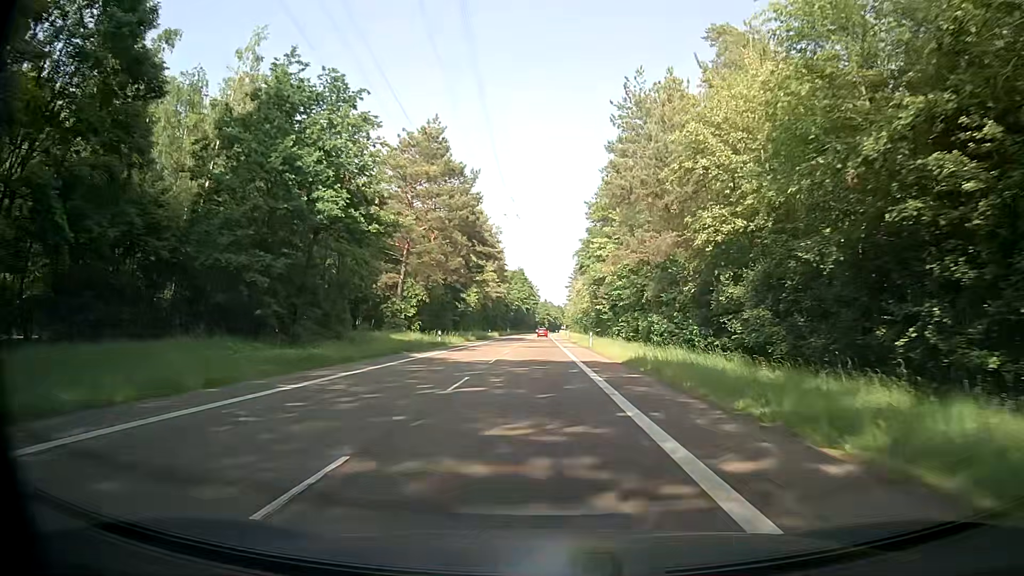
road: secondary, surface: asphalt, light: Day
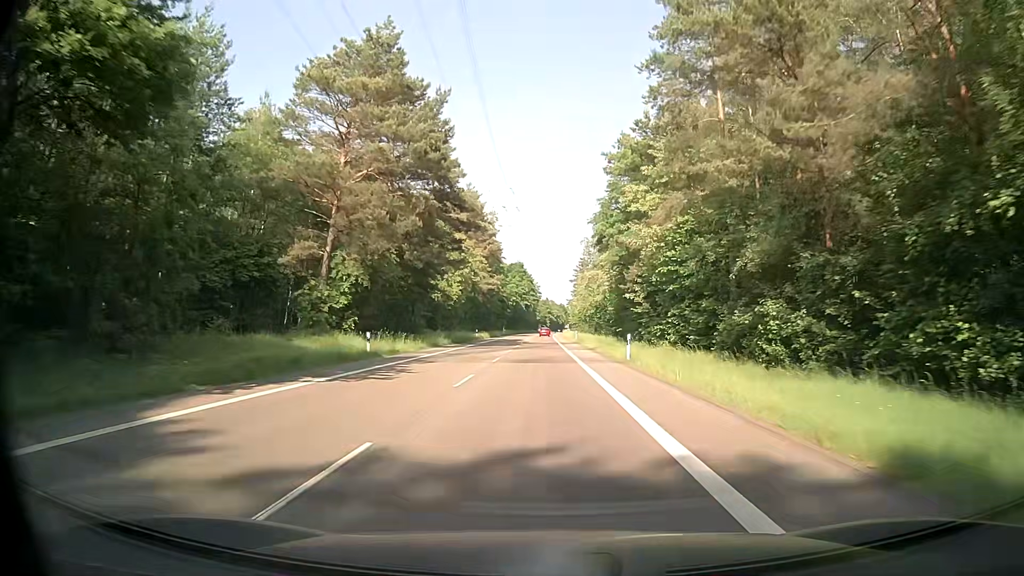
(0.0, +21.9) m; 0°
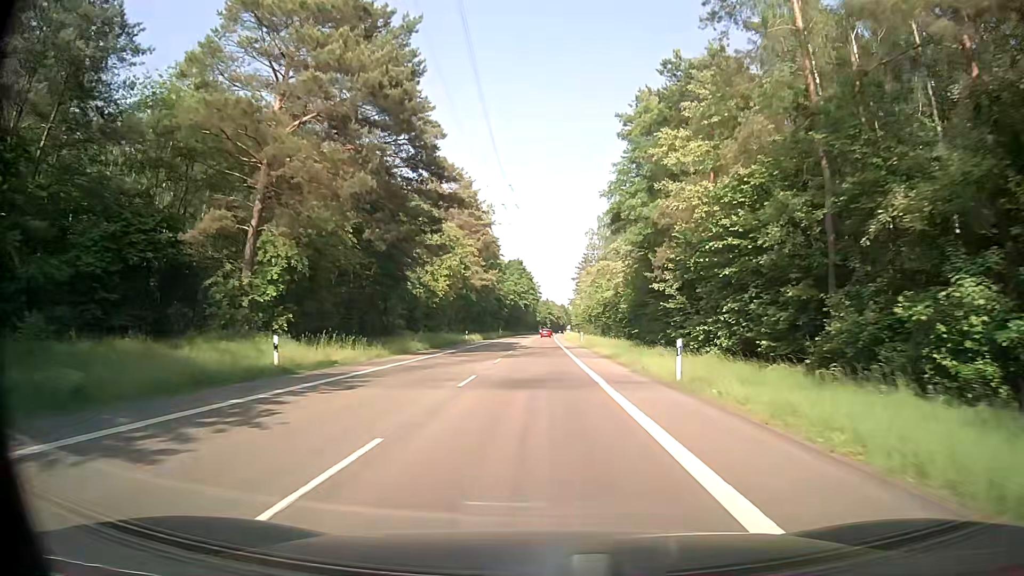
(0.0, +11.0) m; 0°
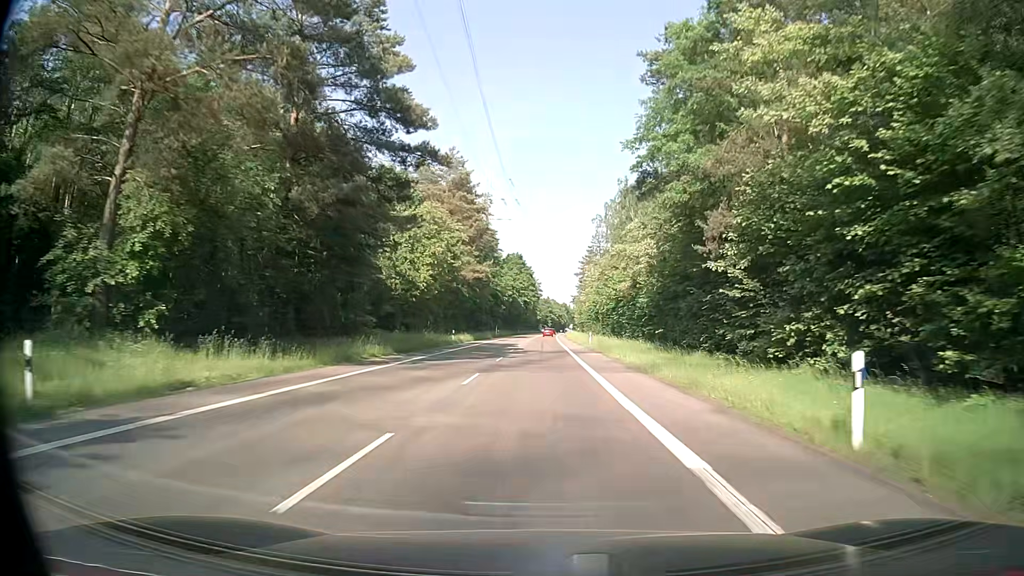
(0.0, +11.0) m; 0°
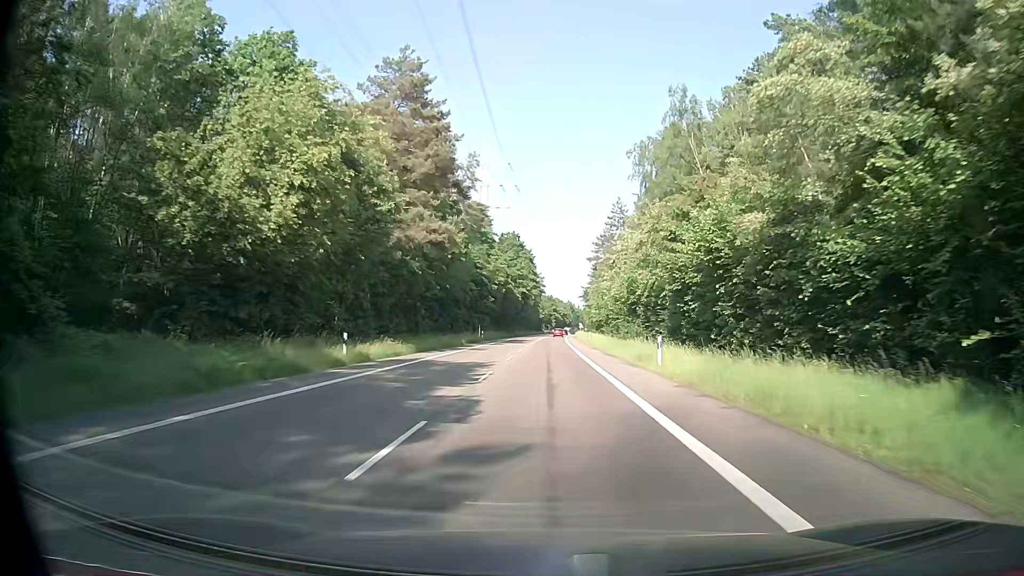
(0.0, +33.1) m; 0°
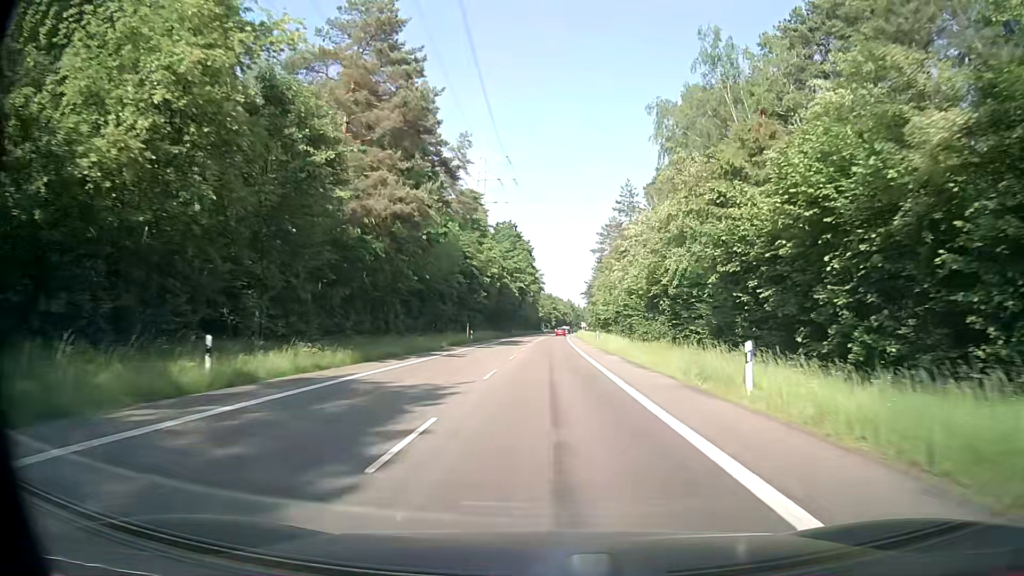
(0.0, +11.1) m; +1°
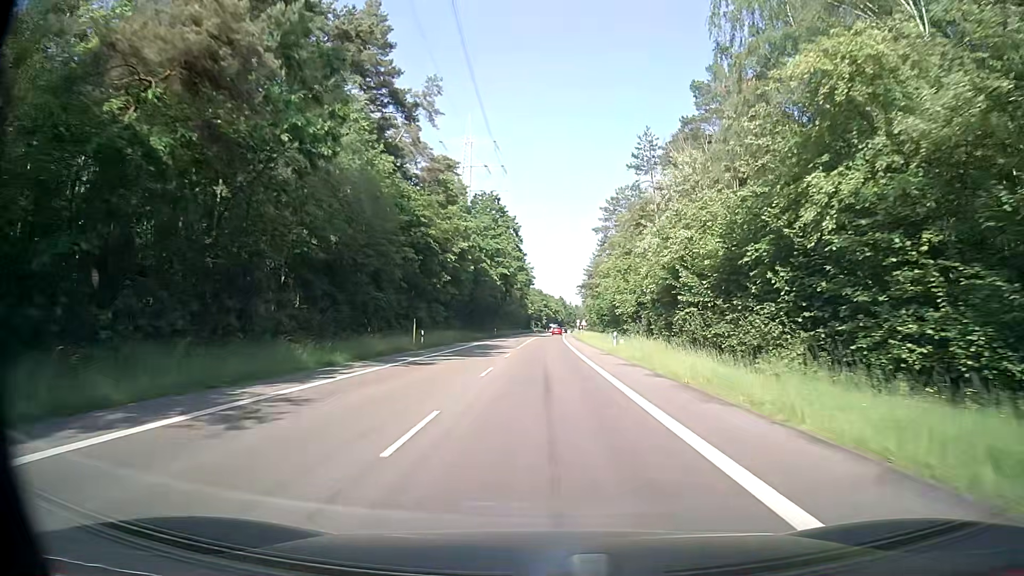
(-0.2, +22.2) m; 0°
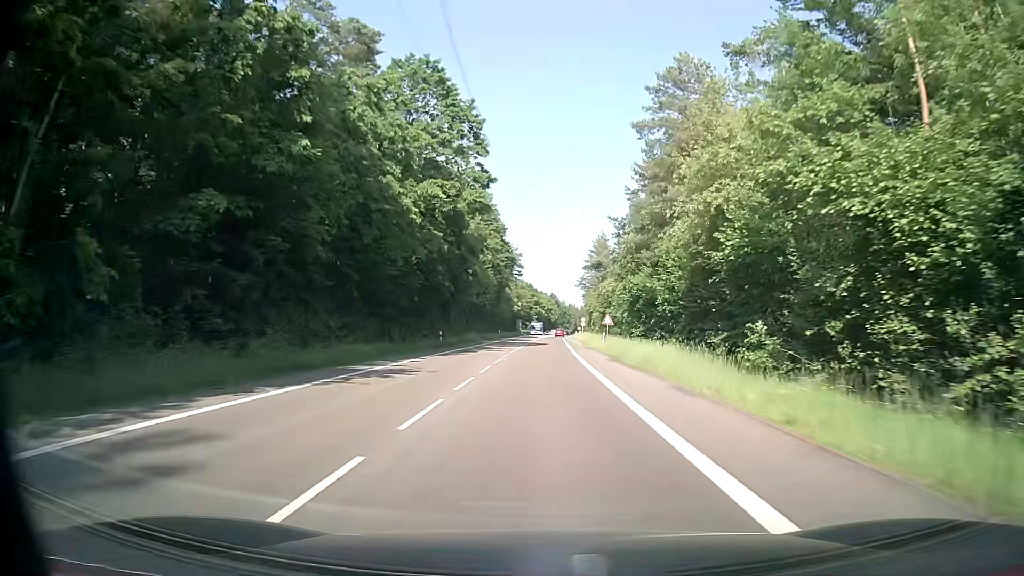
(+0.6, +44.5) m; +1°
(0, +10) (0, +20) (0, +30) (0, +40) (+1, +50) (+1, +60) (+1, +70) (+1, +80) (+2, +90) (+2, +100) m
